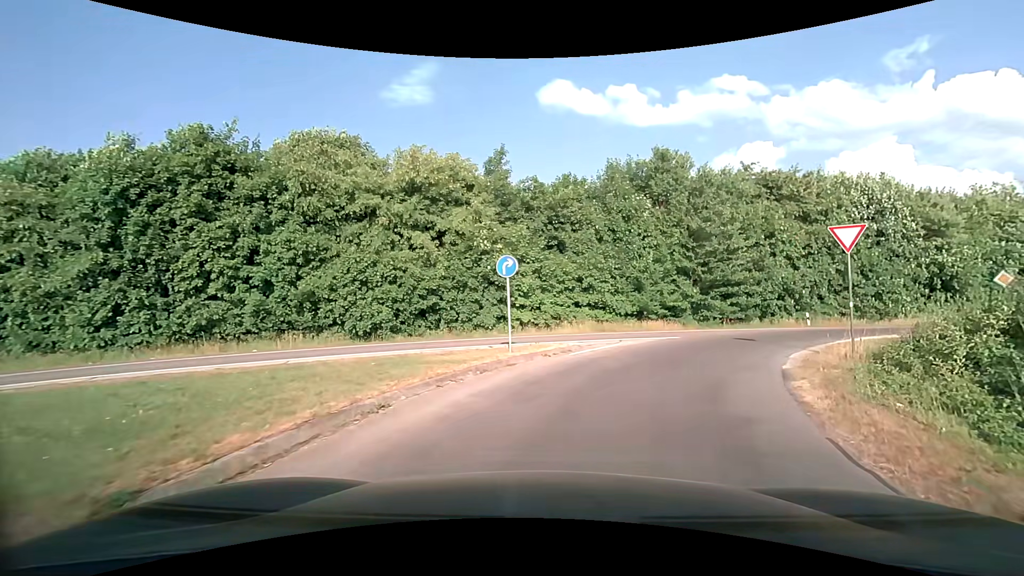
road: secondary_link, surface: asphalt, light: Day
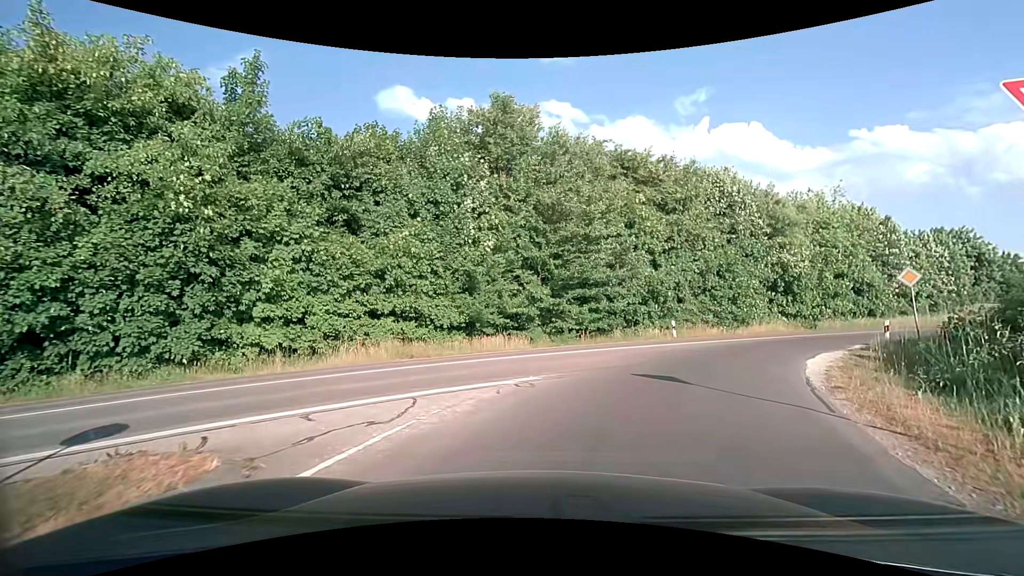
(+1.7, +10.6) m; +18°
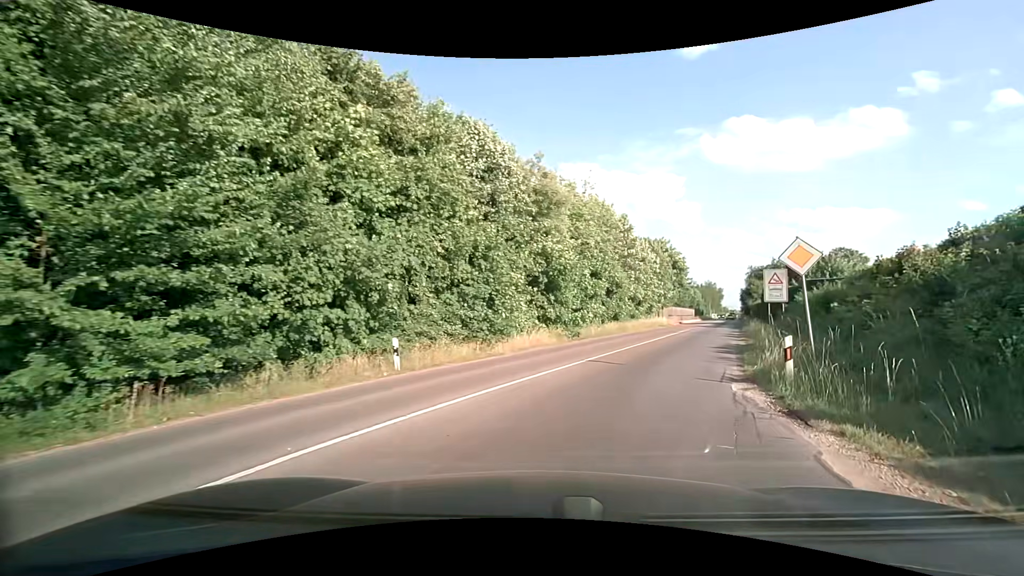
(+3.1, +13.2) m; +28°
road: secondary
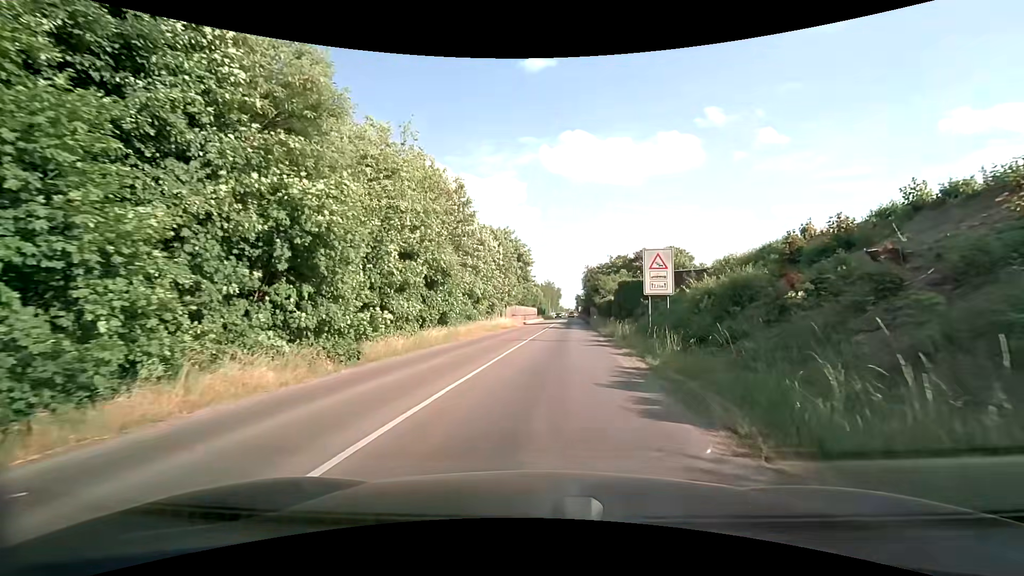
(+2.5, +12.4) m; +19°
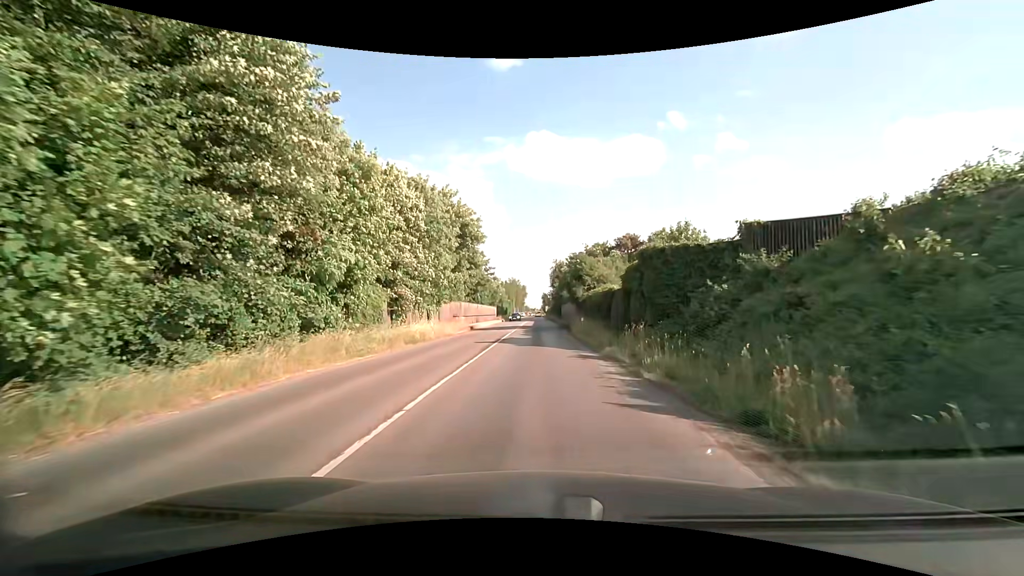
(+0.7, +21.9) m; +3°
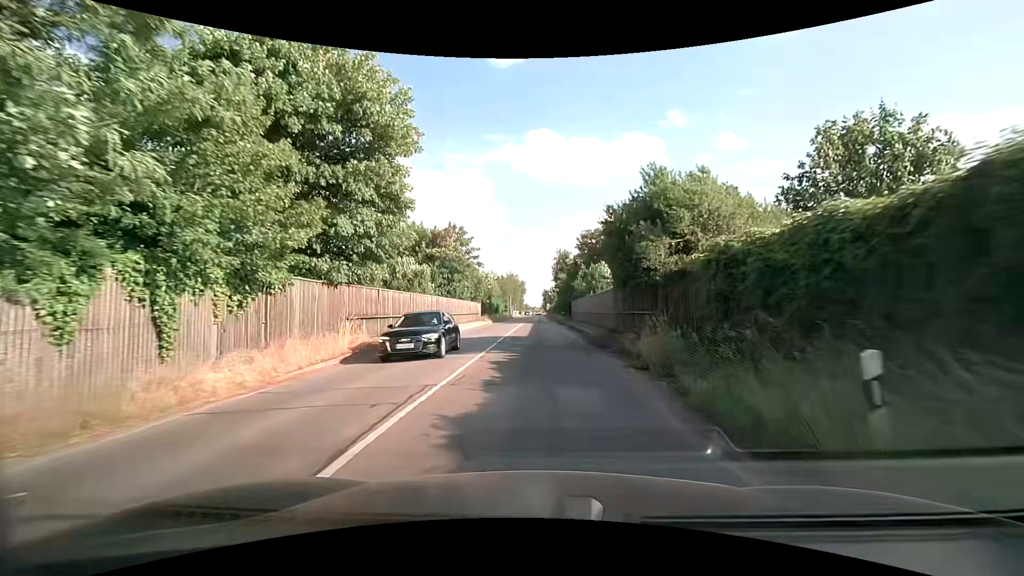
(0.0, +25.8) m; 0°
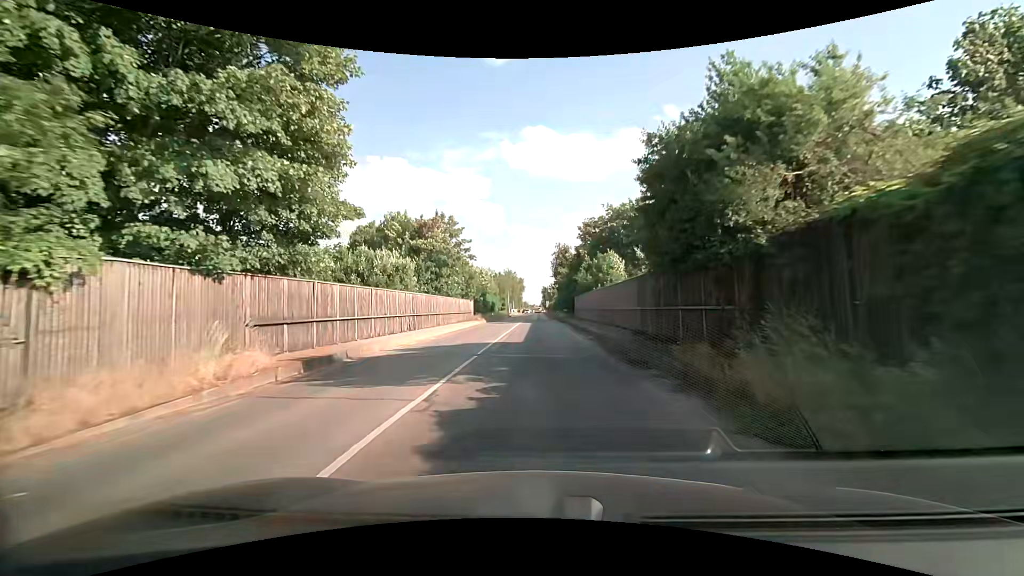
(+0.1, +6.8) m; 0°
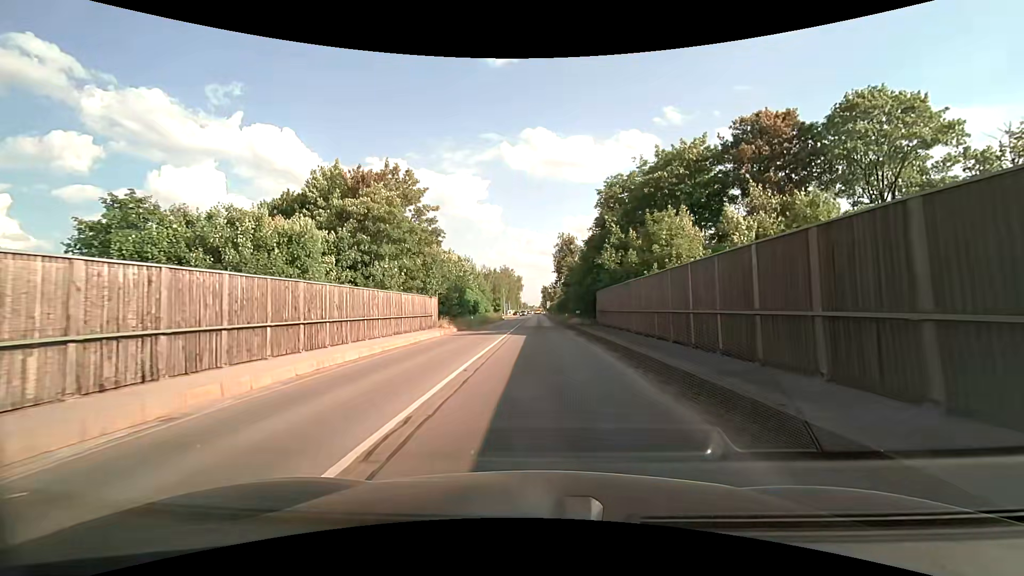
(-0.1, +21.2) m; 0°
(0, +10) (0, +20) (0, +30) (0, +40) (0, +50) (0, +60) (0, +70) (0, +80) (0, +90) (0, +100) m
